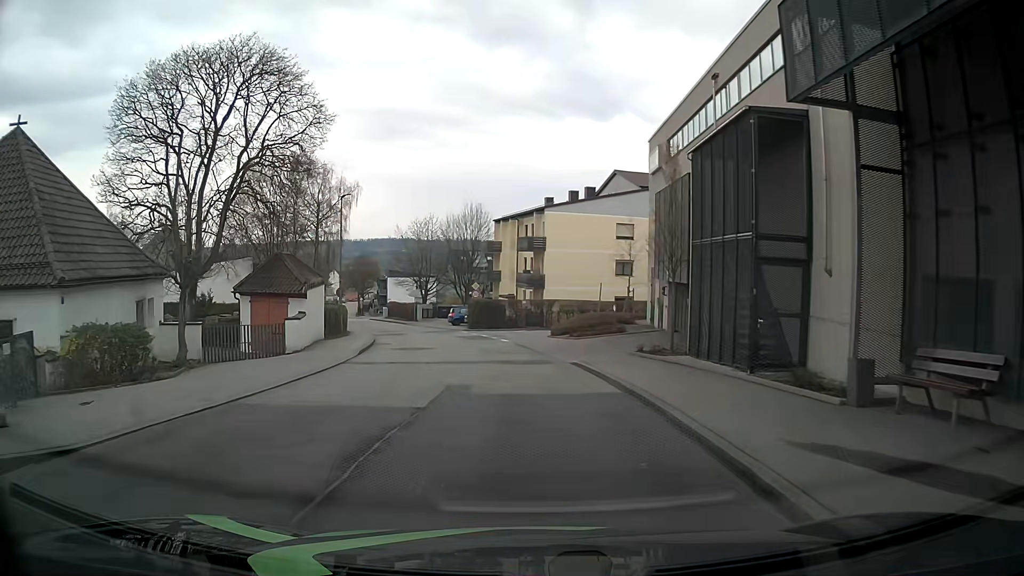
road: unclassified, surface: asphalt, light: Day
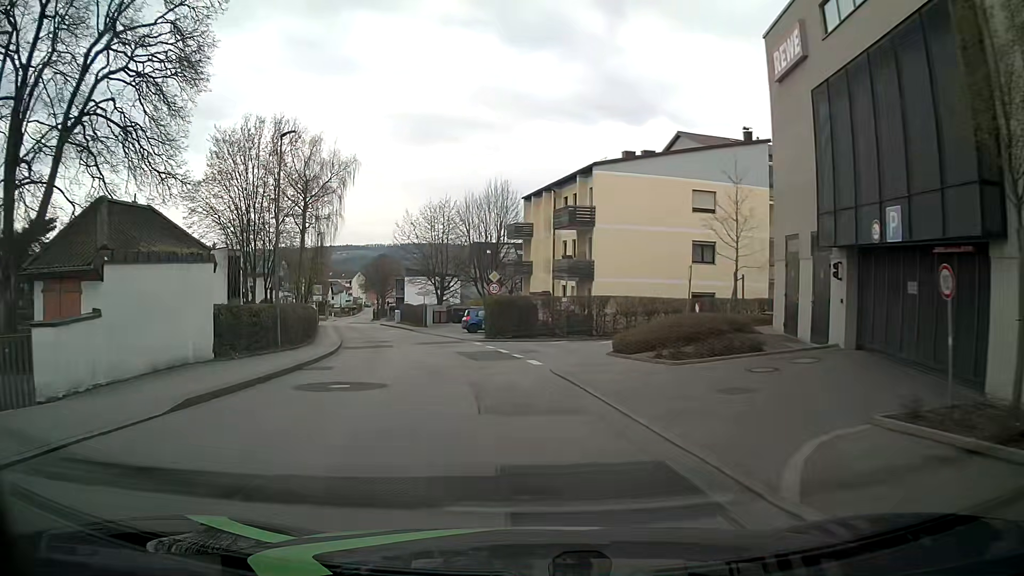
(-0.1, +14.8) m; -1°
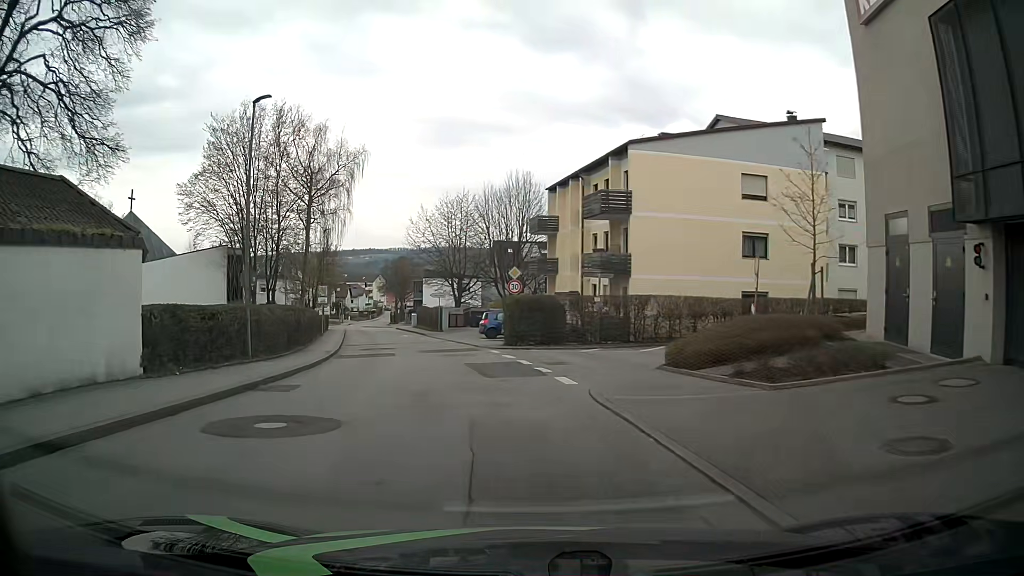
(0.0, +4.9) m; -3°
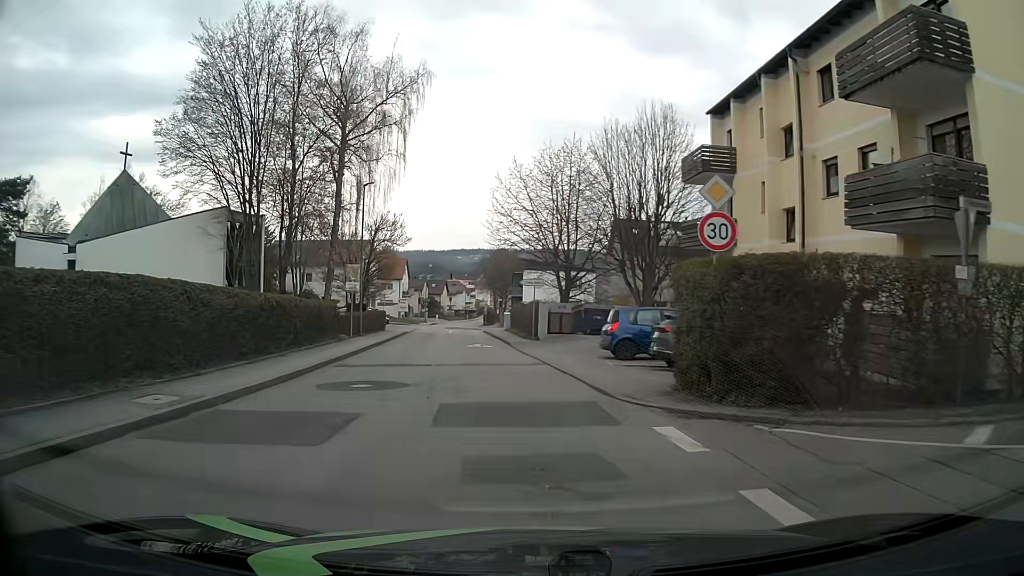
(-1.4, +18.7) m; -10°
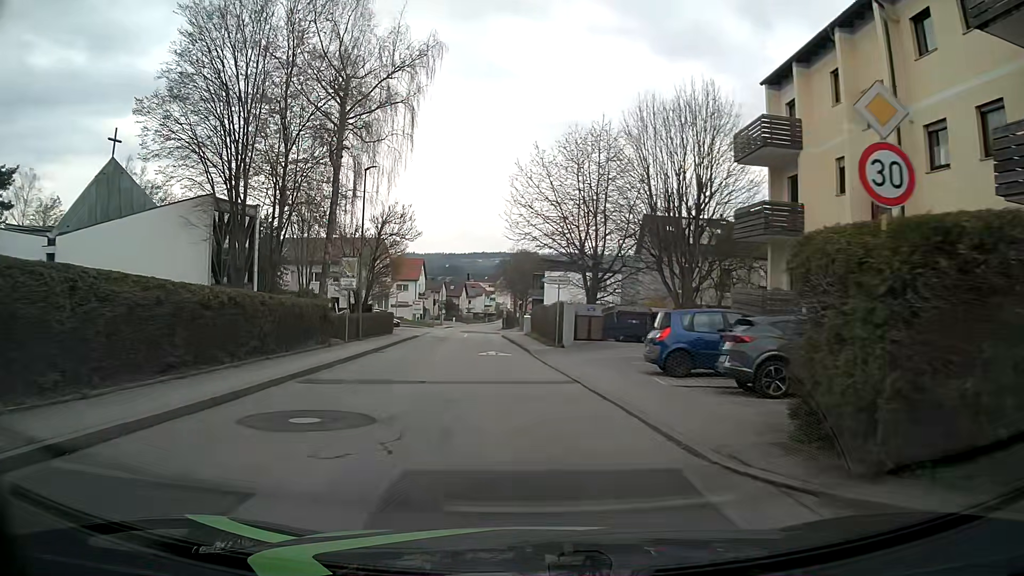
(0.0, +4.6) m; -1°
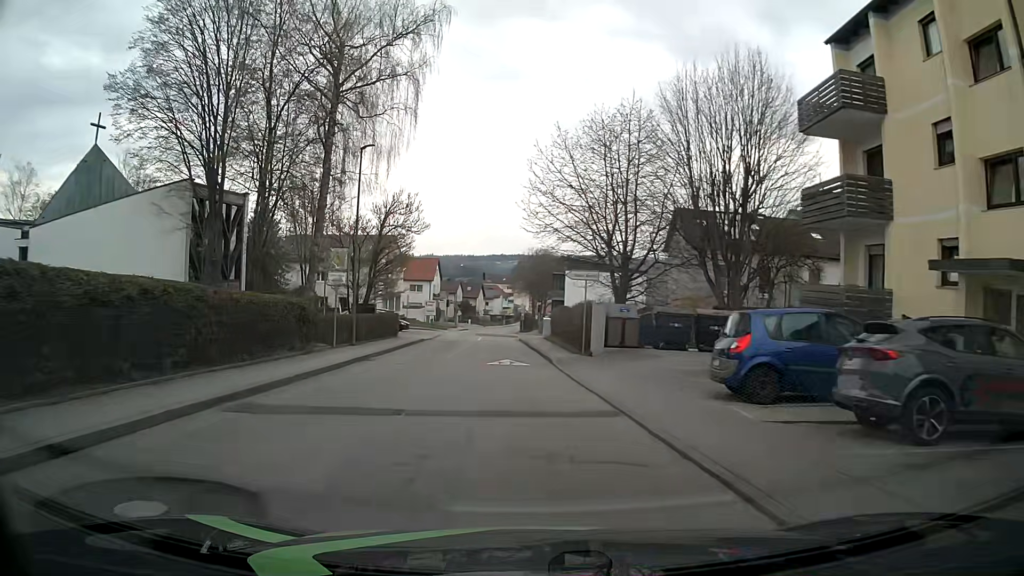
(-0.1, +4.6) m; -2°
